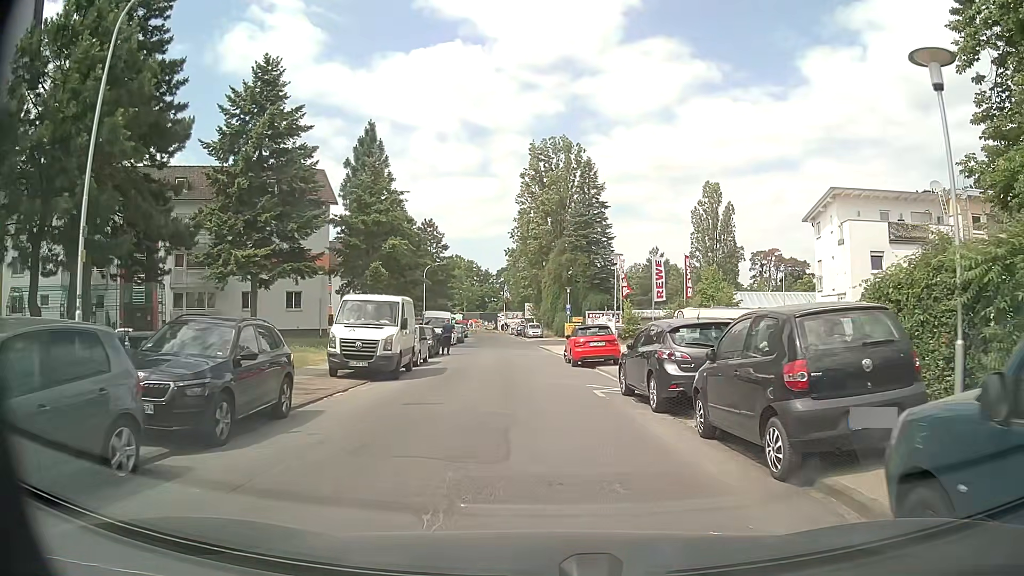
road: residential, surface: asphalt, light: Day
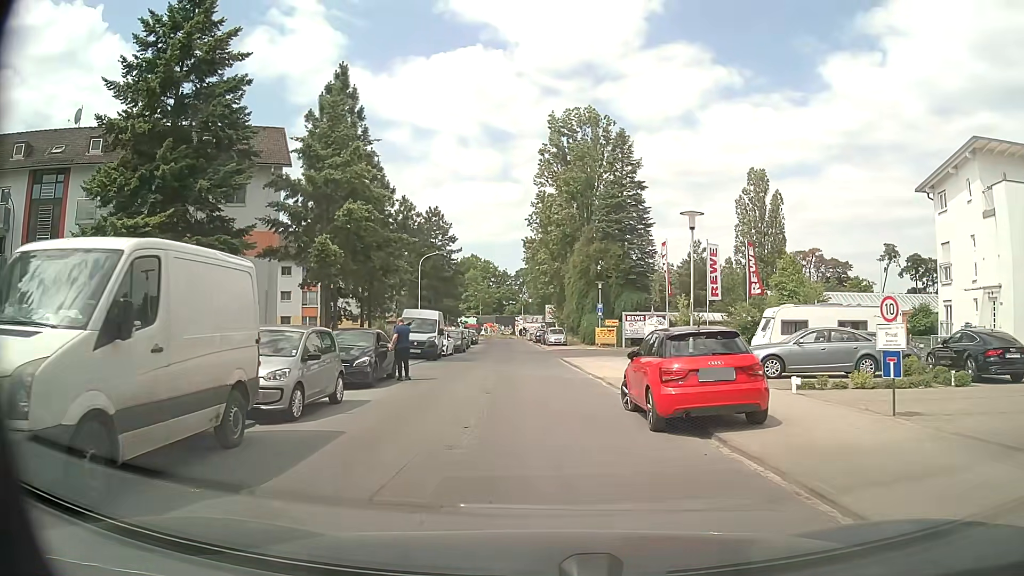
(-0.1, +13.9) m; 0°
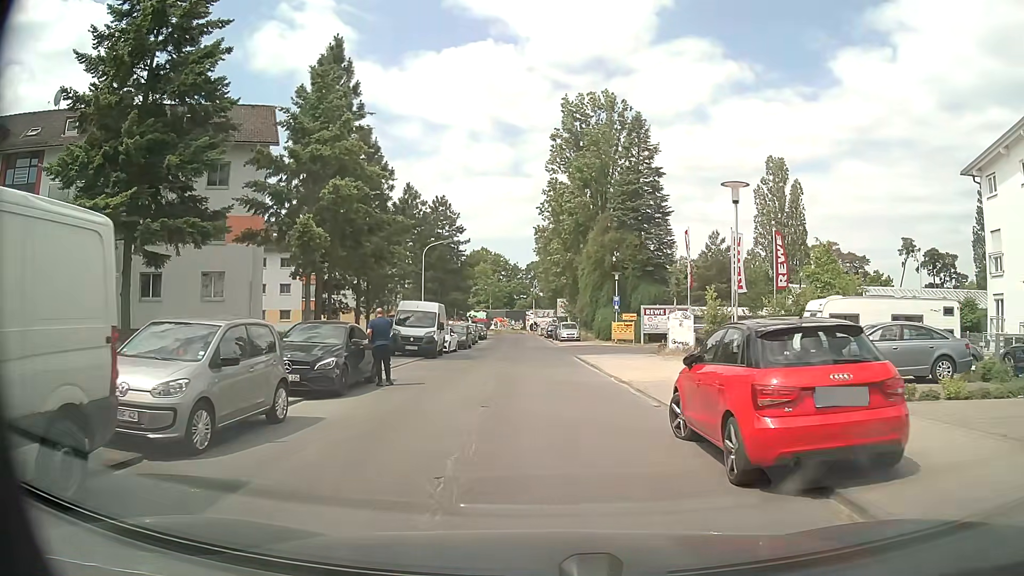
(-0.1, +3.6) m; -3°
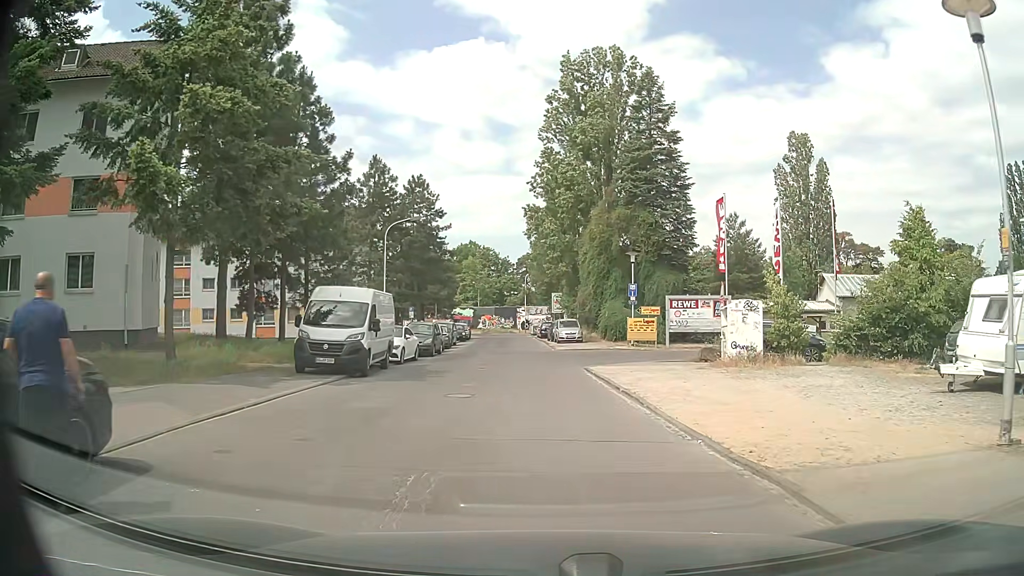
(0.0, +11.0) m; +1°
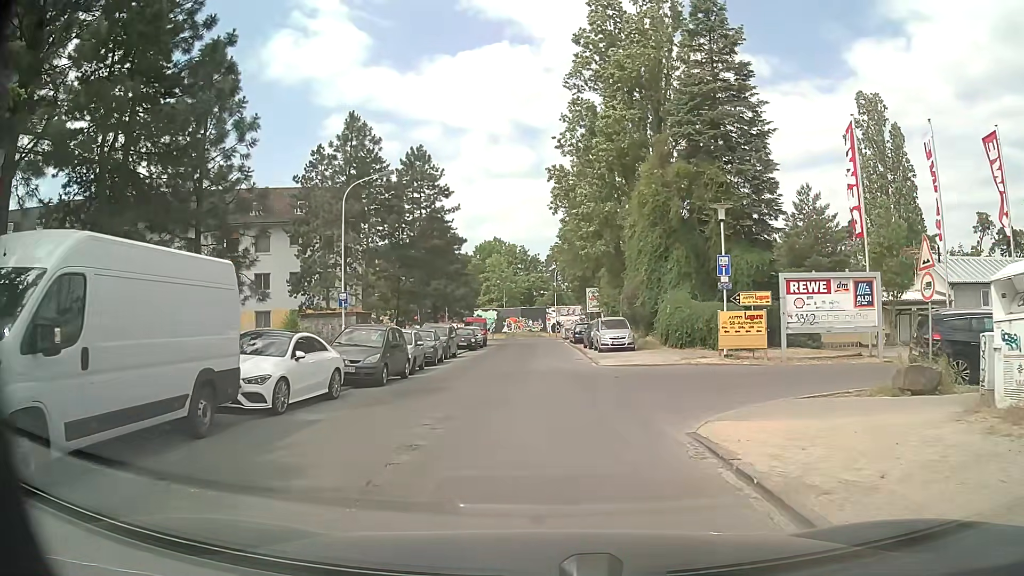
(0.0, +13.6) m; -1°
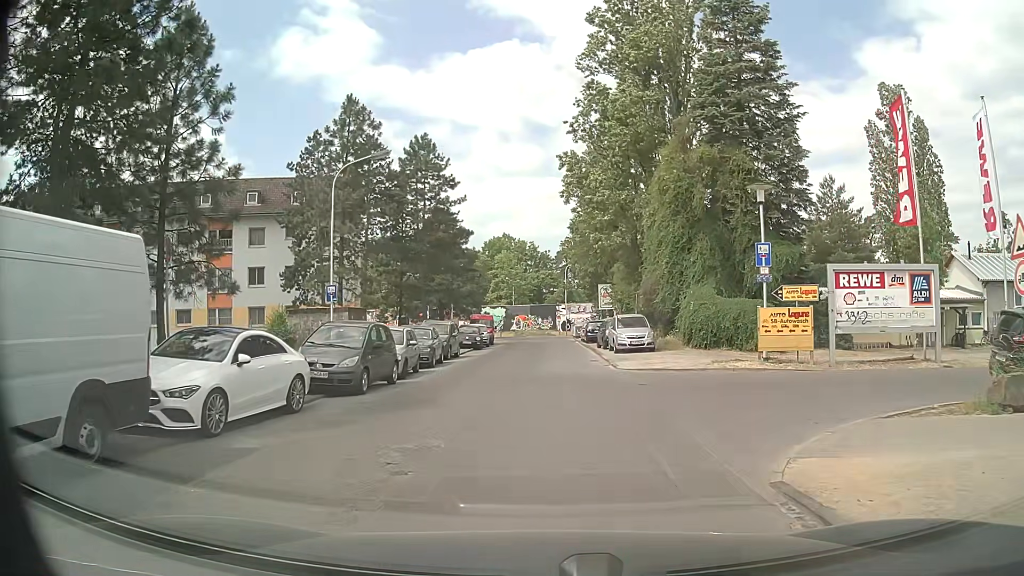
(-0.1, +2.9) m; -1°
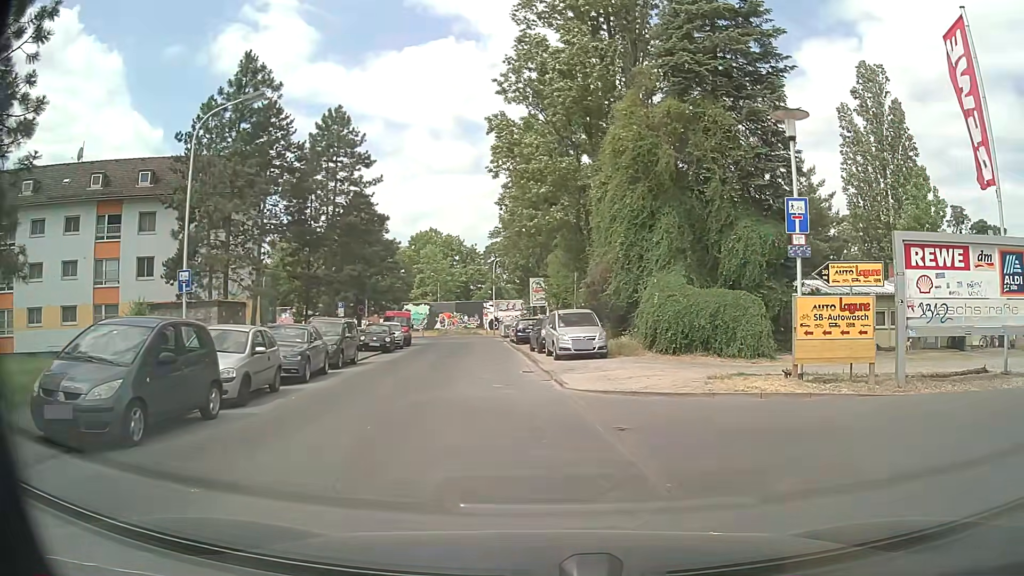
(-0.1, +6.6) m; +5°
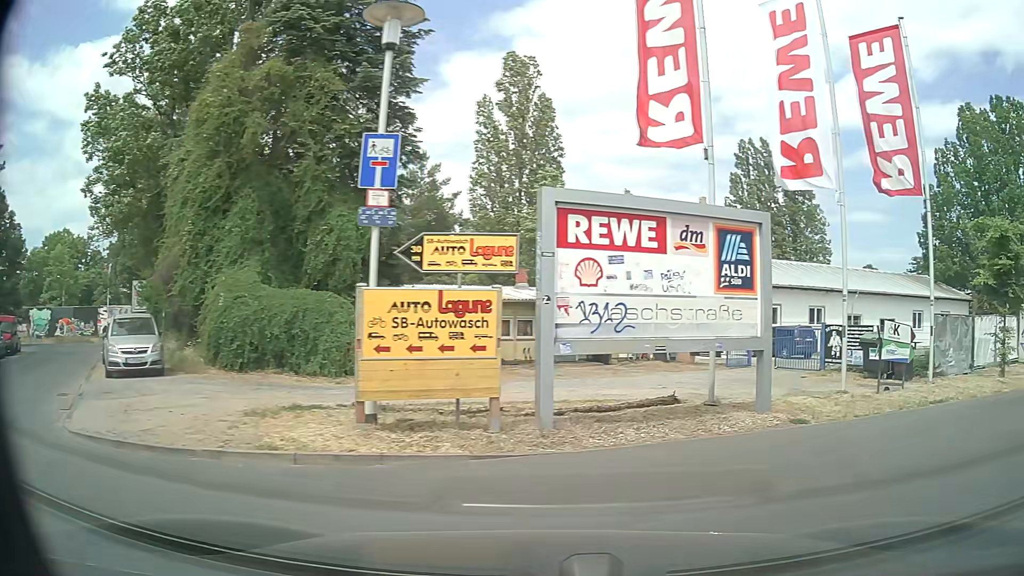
(+1.1, +4.5) m; +30°
